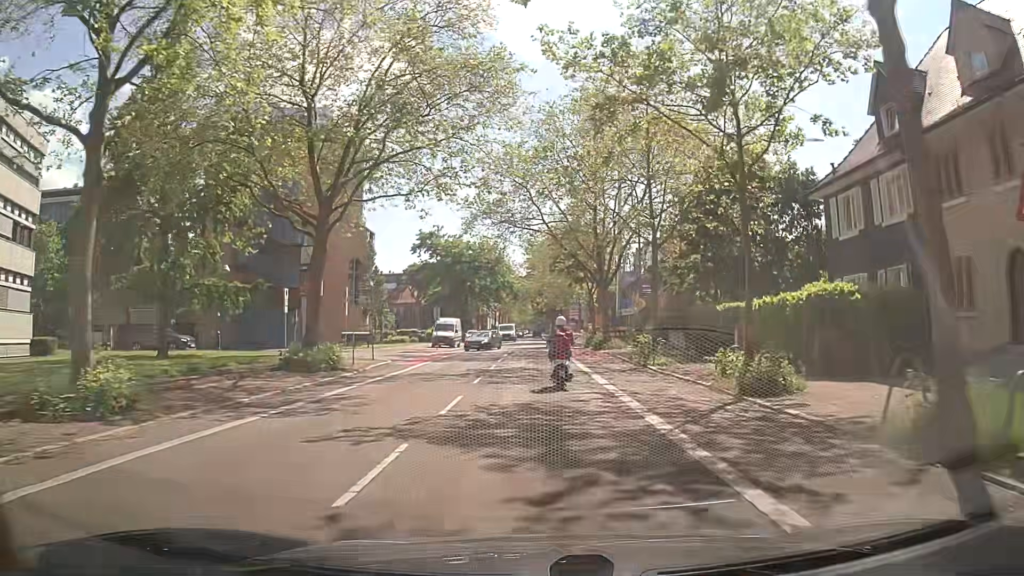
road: secondary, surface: asphalt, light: Day
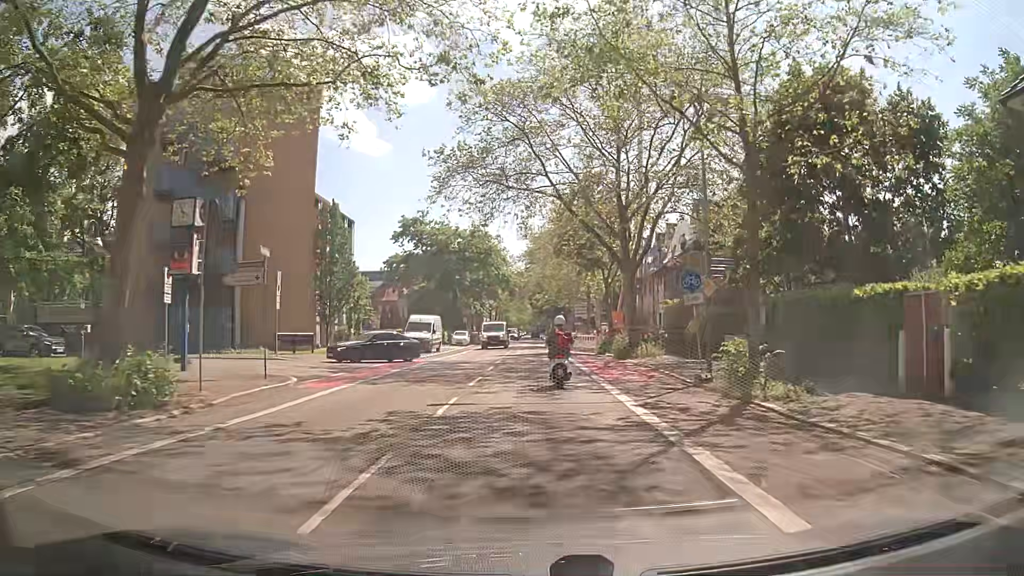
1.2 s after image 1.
(-0.1, +12.9) m; 0°
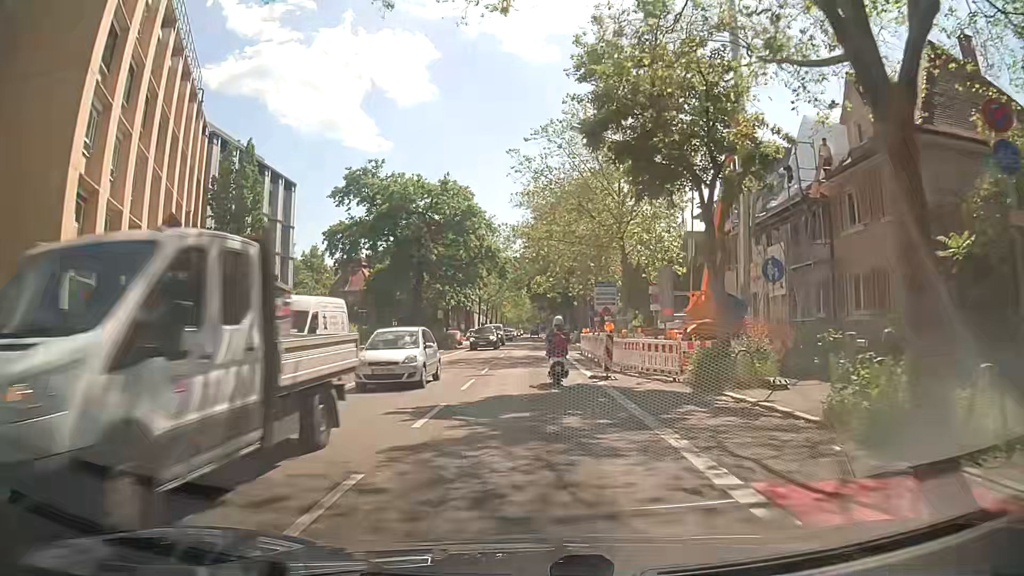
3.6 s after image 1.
(-0.1, +25.6) m; 0°
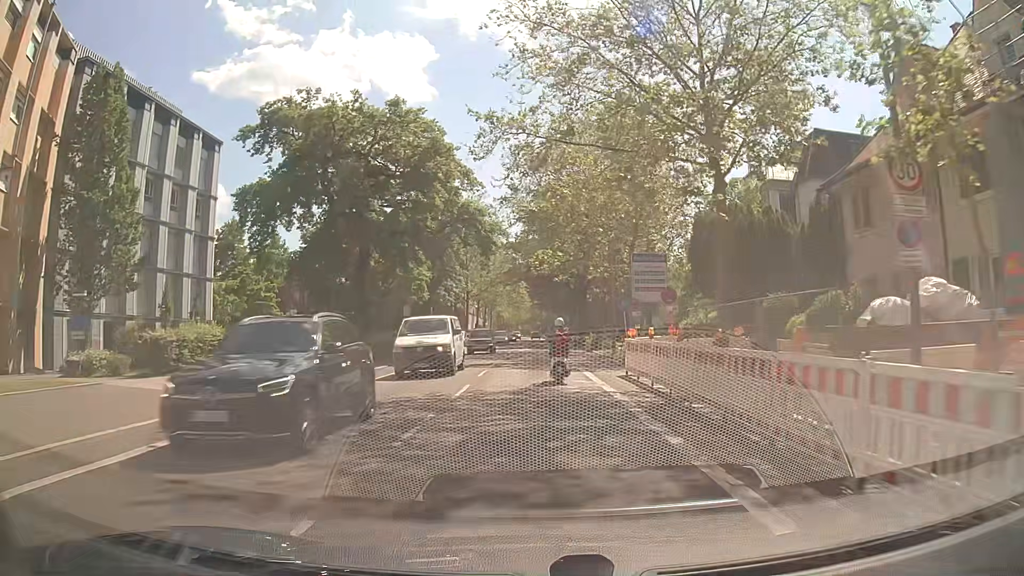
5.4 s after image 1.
(0.0, +19.6) m; +1°
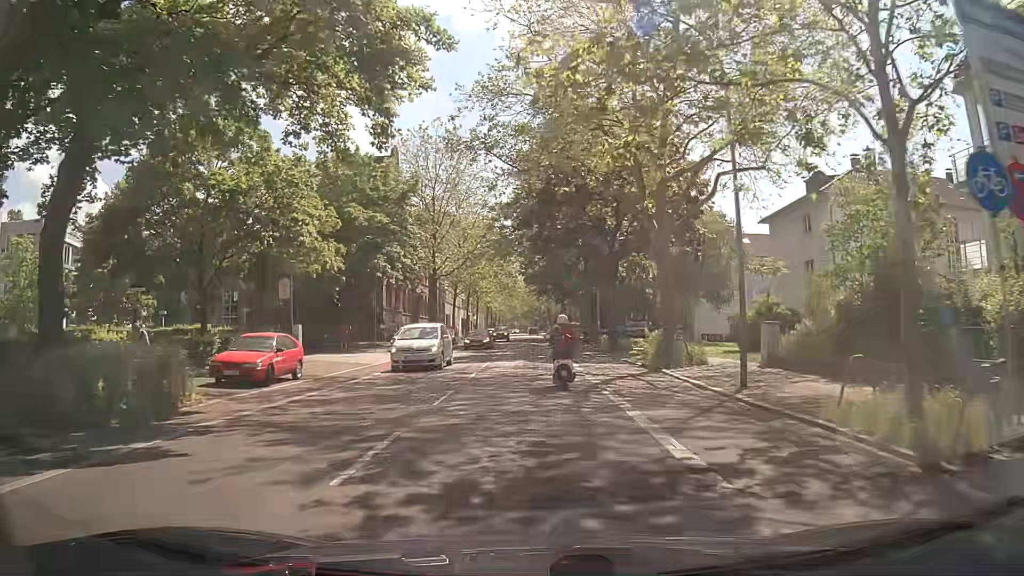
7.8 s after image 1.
(-0.4, +26.5) m; -1°
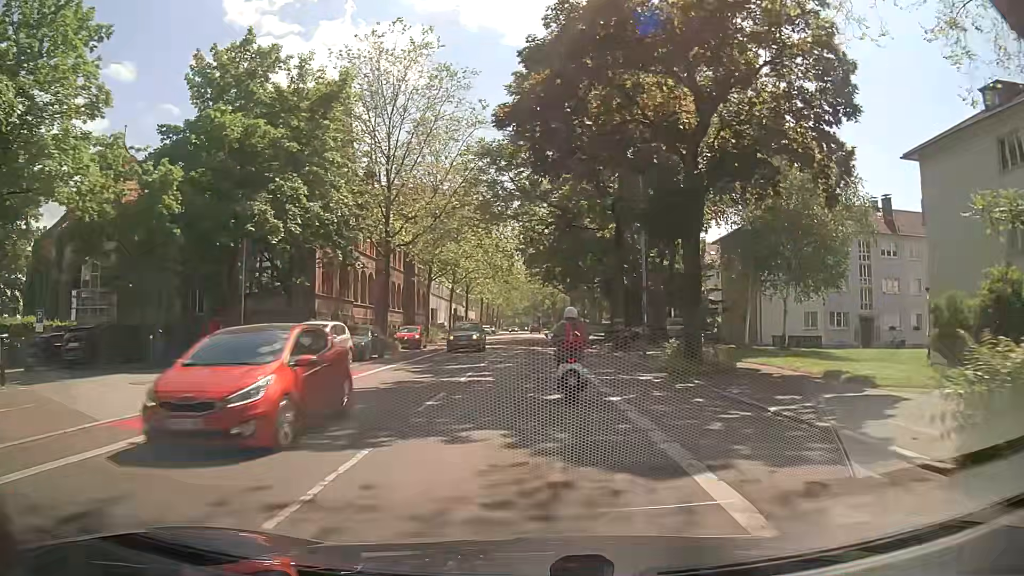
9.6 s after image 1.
(0.0, +19.7) m; 0°
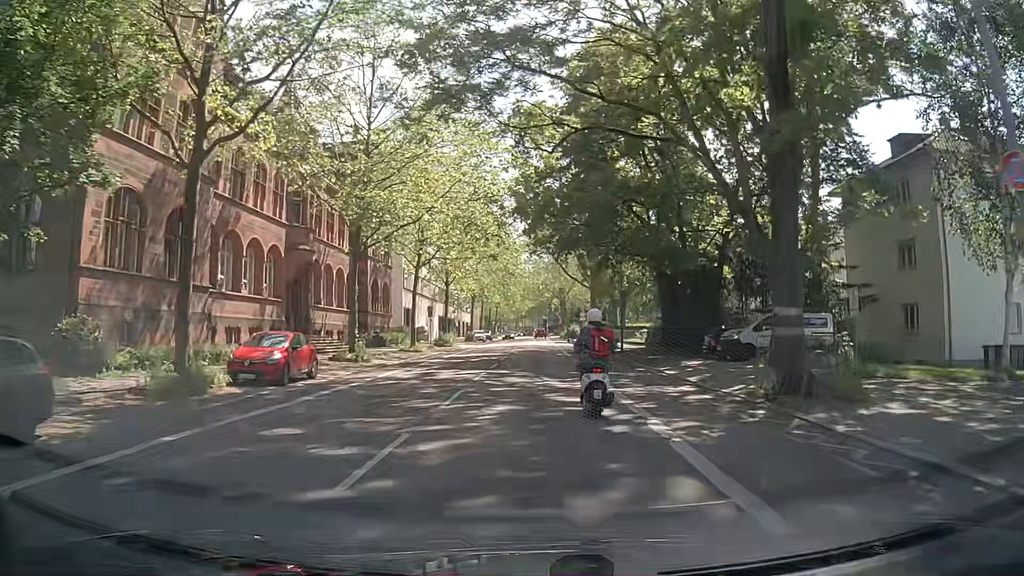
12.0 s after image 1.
(-0.1, +23.6) m; 0°
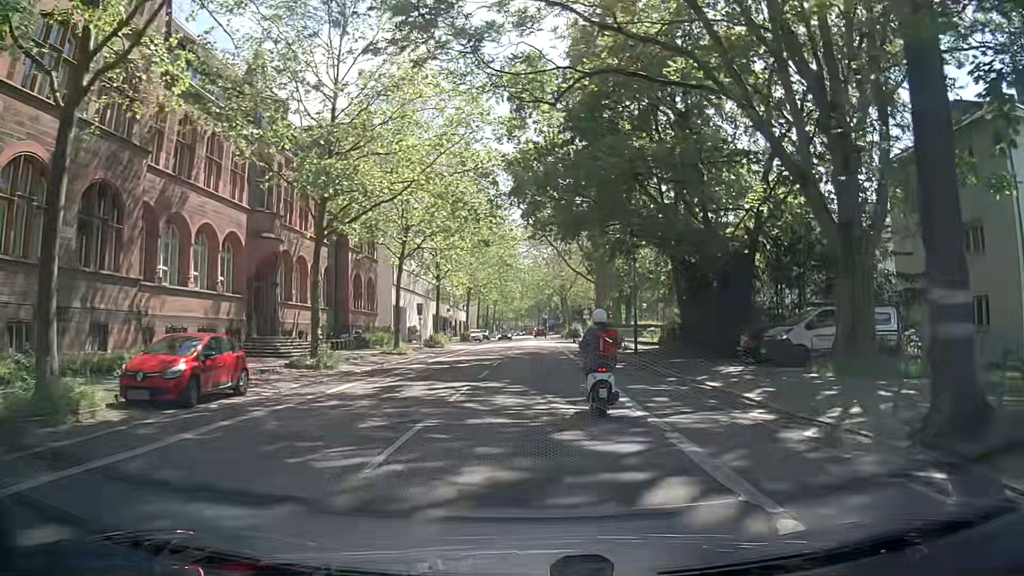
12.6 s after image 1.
(0.0, +5.4) m; 0°
(0, +10) (0, +20) (0, +30) (0, +40) (0, +50) (+1, +60) (+1, +70) (+1, +80) (+1, +90) (+1, +100) m
